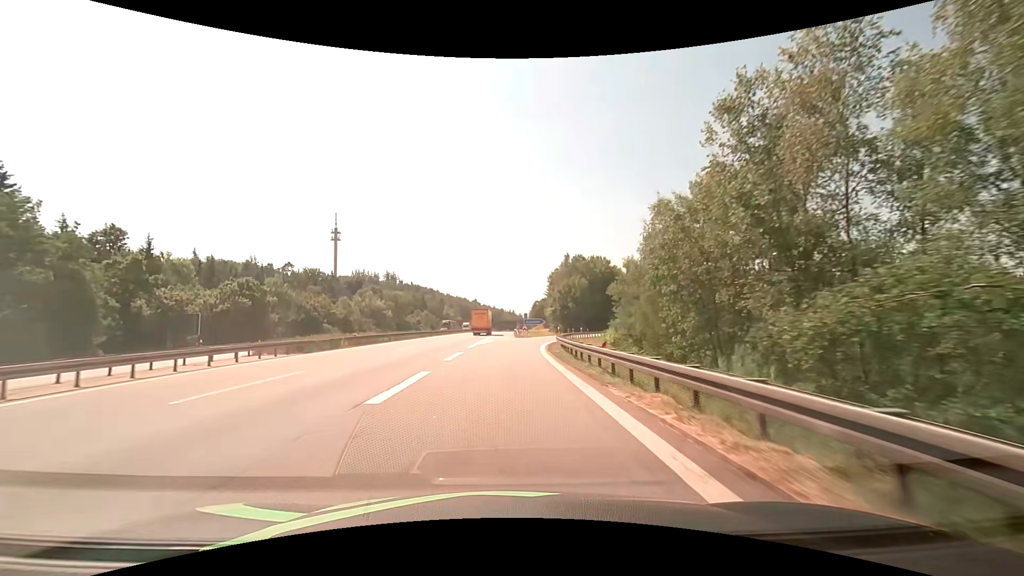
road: motorway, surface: asphalt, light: Day
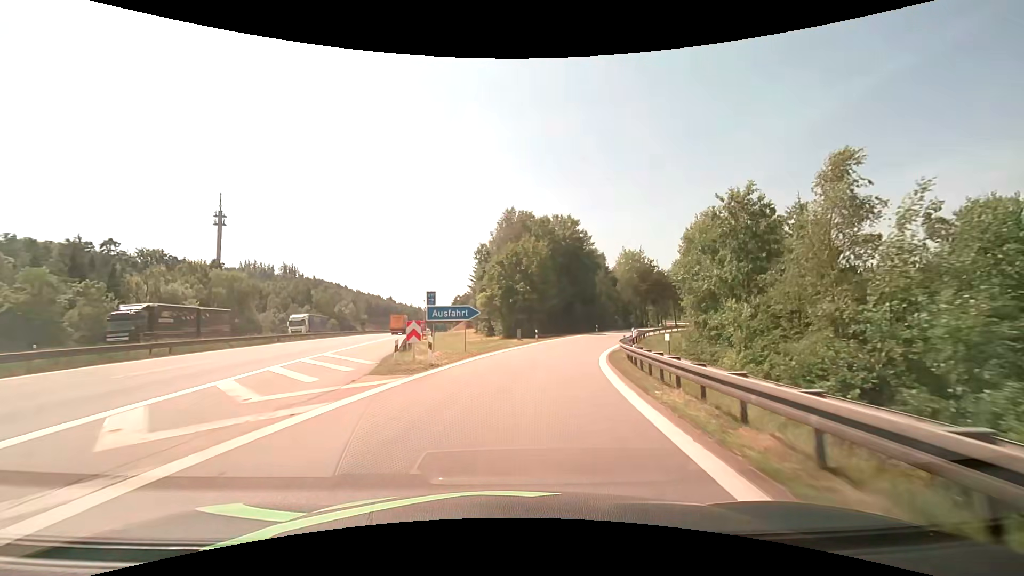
(+2.5, +48.6) m; +9°
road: motorway_link
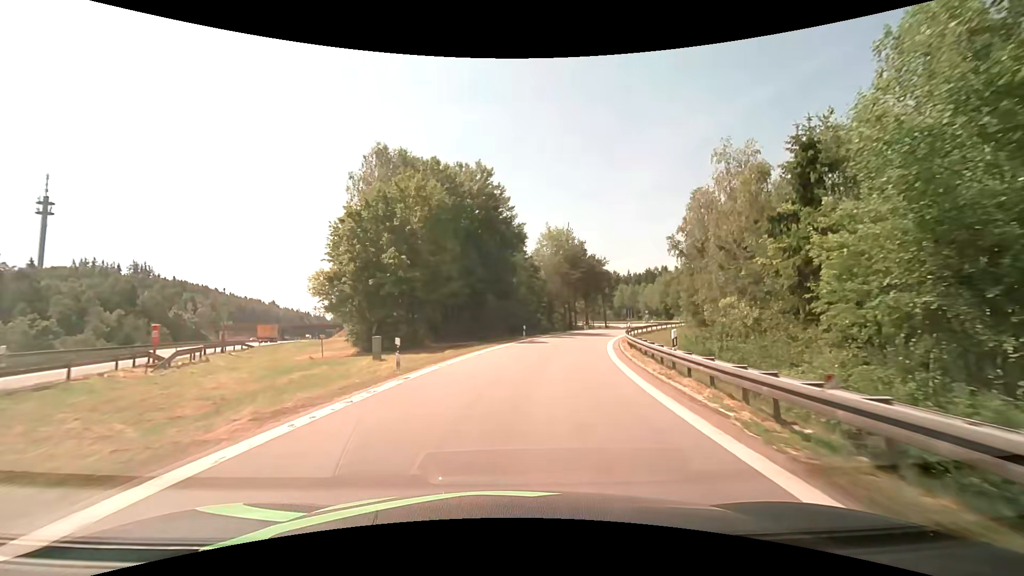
(+2.5, +26.6) m; +11°
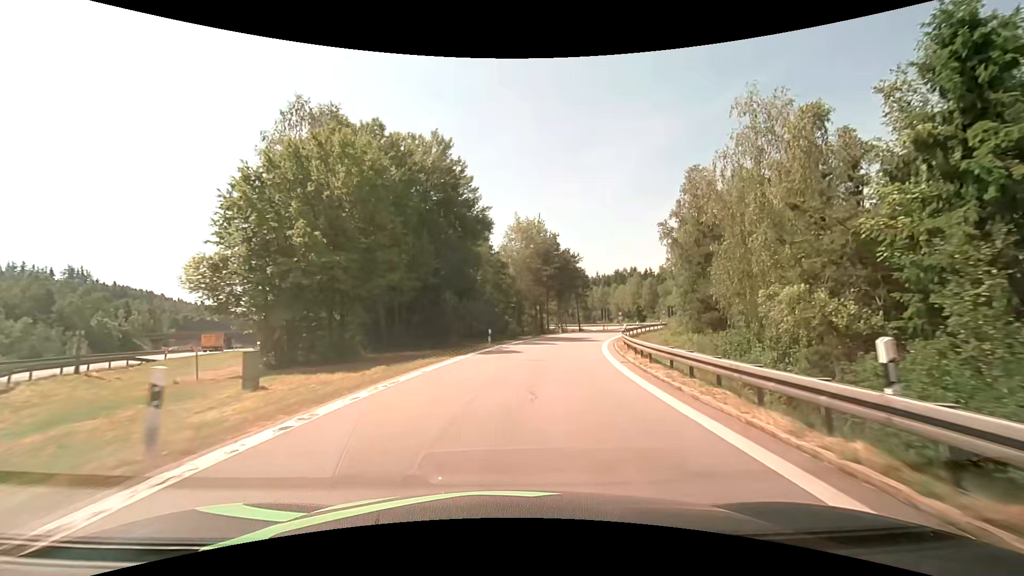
(+0.3, +8.8) m; +4°
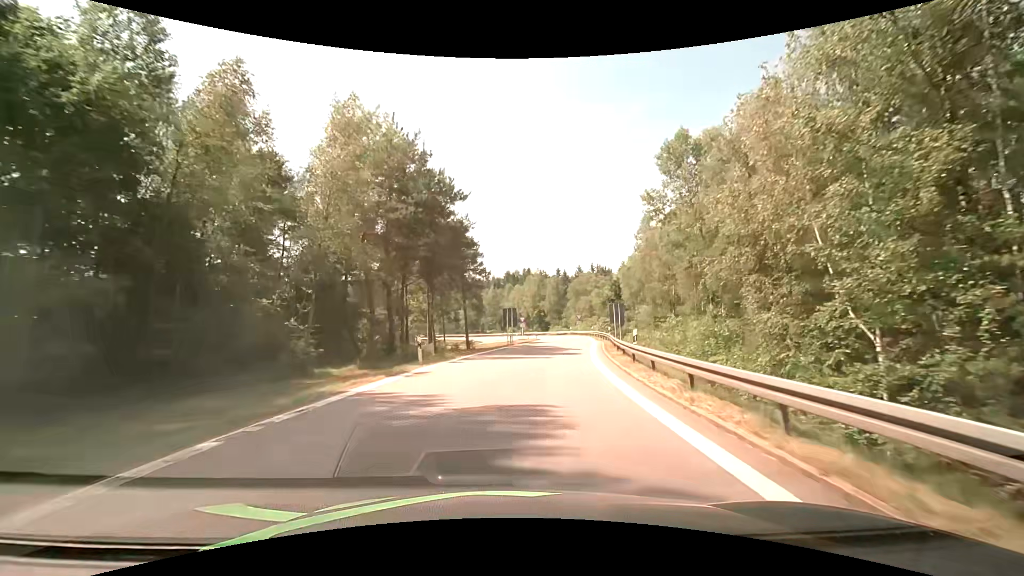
(+4.4, +34.6) m; +14°
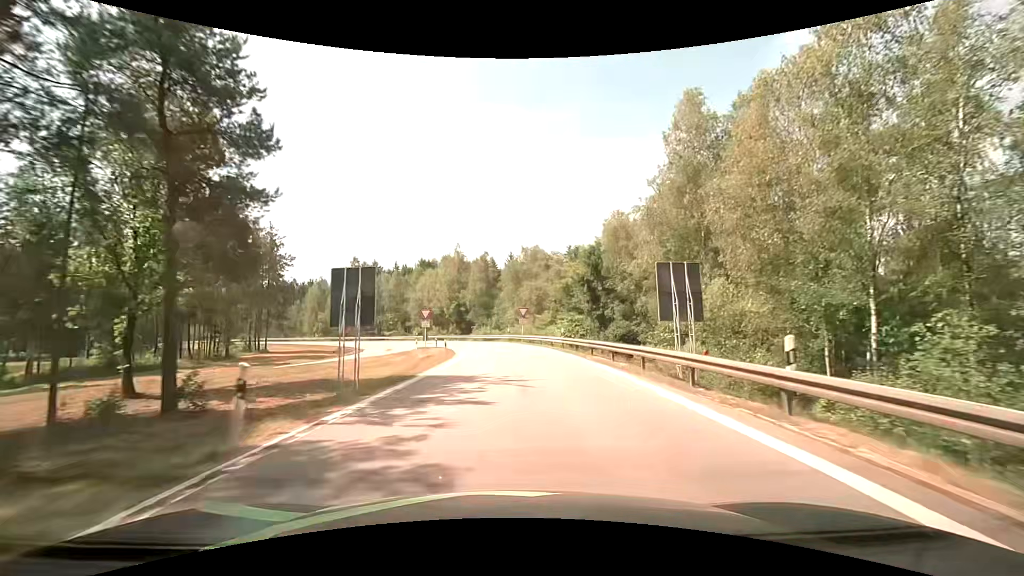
(+2.5, +35.1) m; +9°
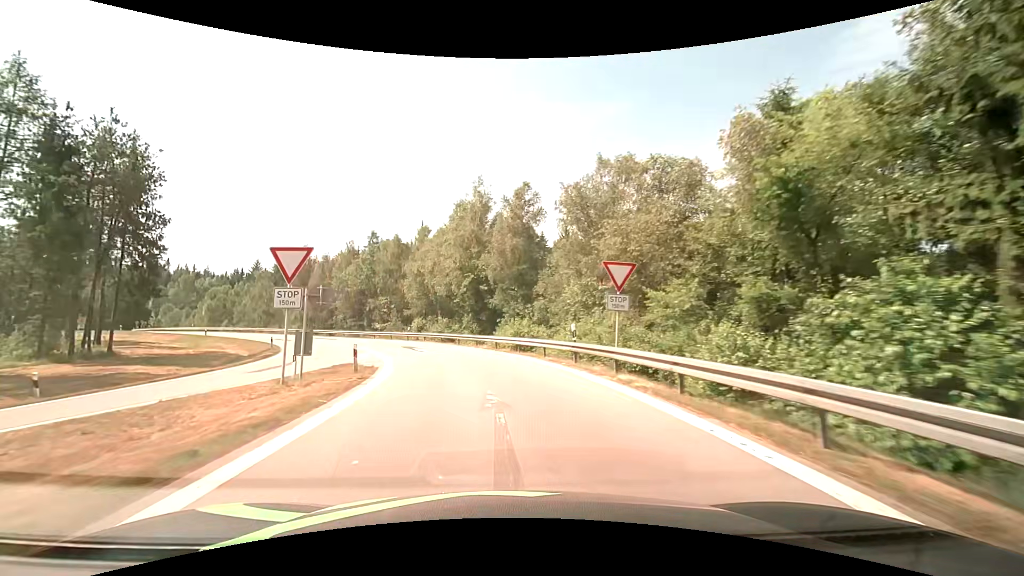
(-0.1, +33.7) m; -5°
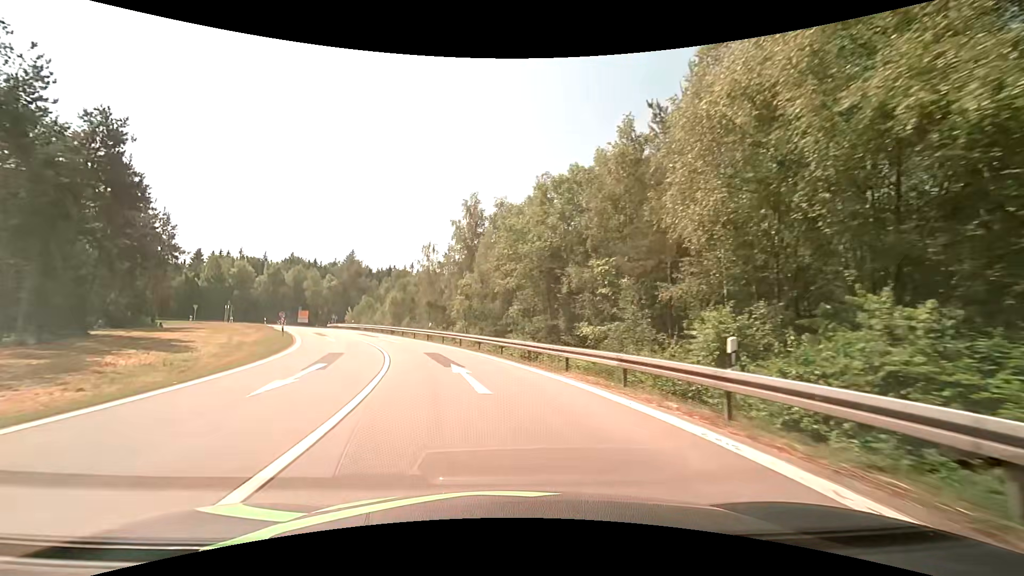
(-8.5, +39.2) m; -25°
(-1, +10) (-3, +20) (-6, +29) (-10, +39) (-14, +48) (-18, +56) (-23, +65) (-28, +74) (-32, +83) (-36, +92) m
